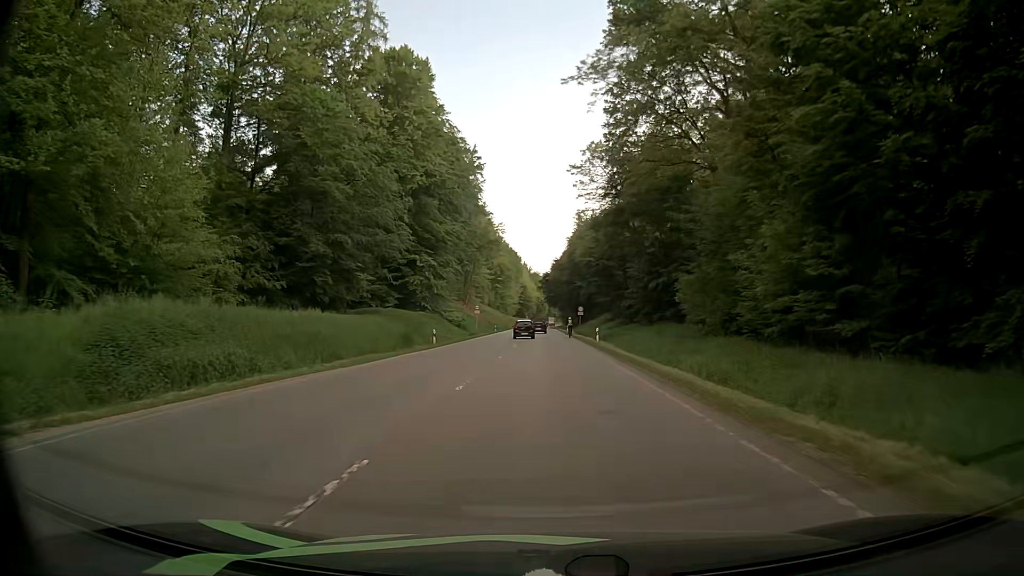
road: secondary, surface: asphalt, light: Day
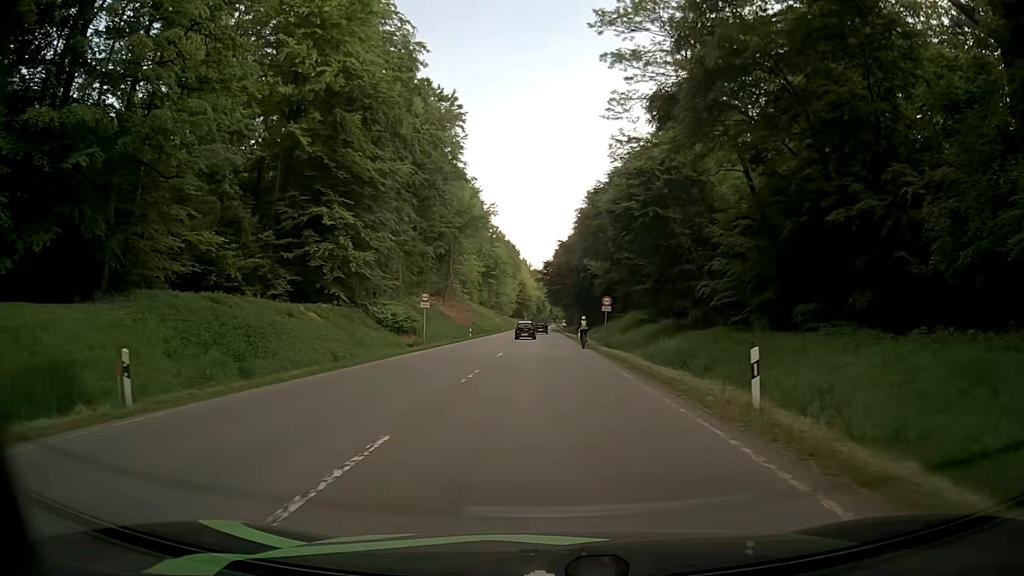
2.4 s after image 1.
(-0.1, +32.1) m; 0°
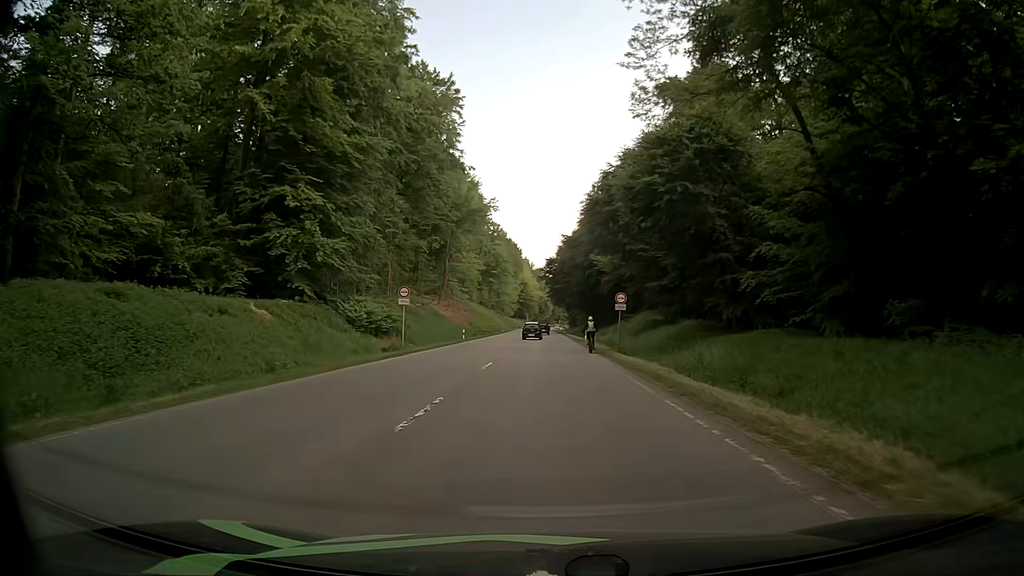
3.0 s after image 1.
(0.0, +7.0) m; -1°
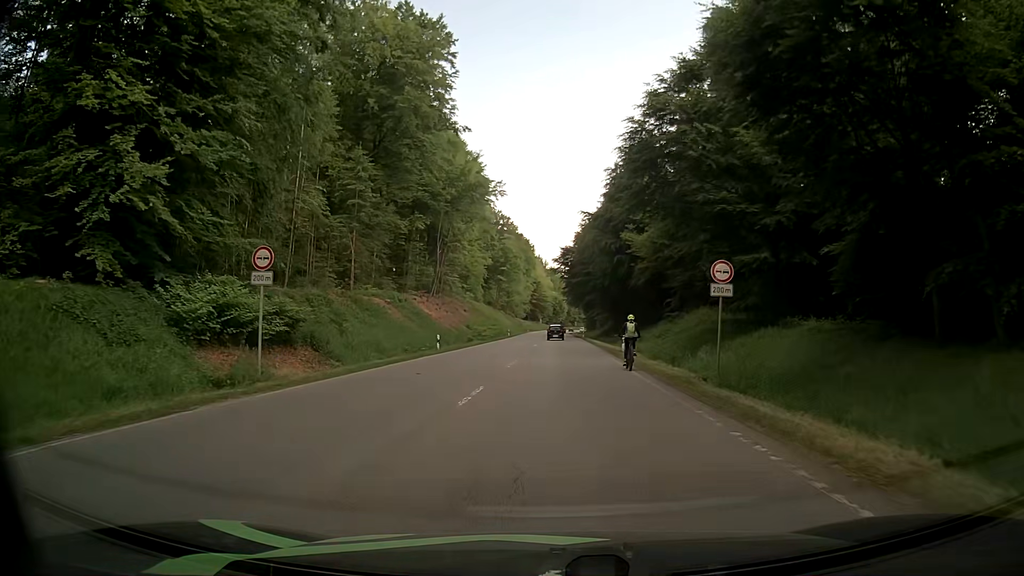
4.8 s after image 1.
(+0.1, +19.5) m; 0°
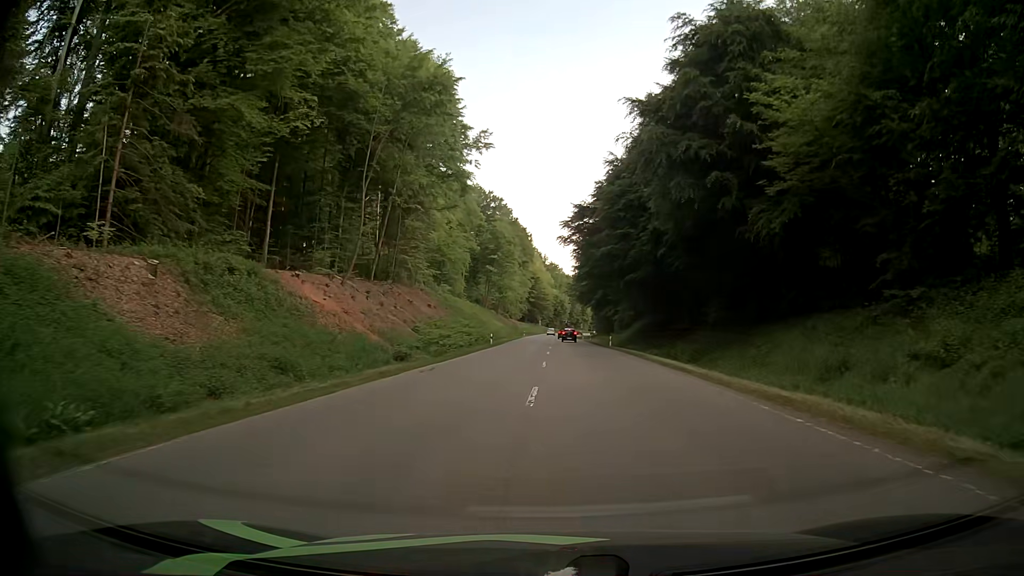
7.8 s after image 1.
(-0.7, +35.5) m; +1°
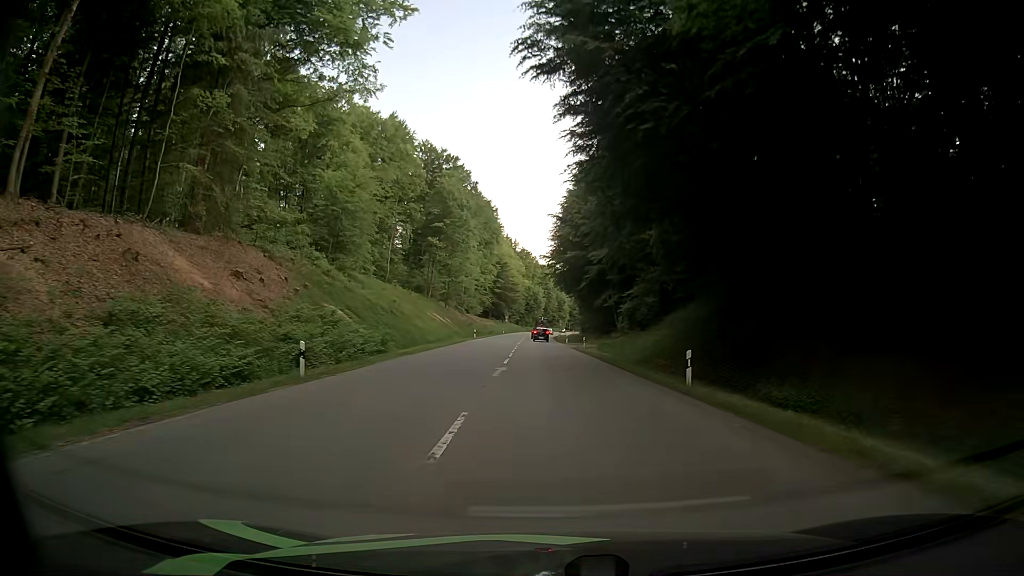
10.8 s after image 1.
(+0.5, +41.5) m; +1°
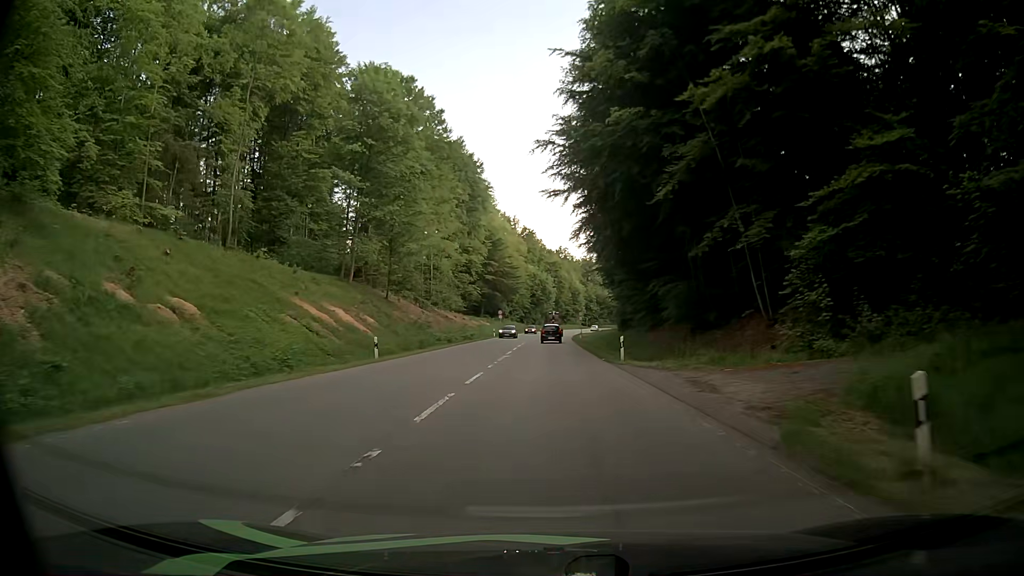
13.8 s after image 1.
(+0.5, +46.7) m; 0°
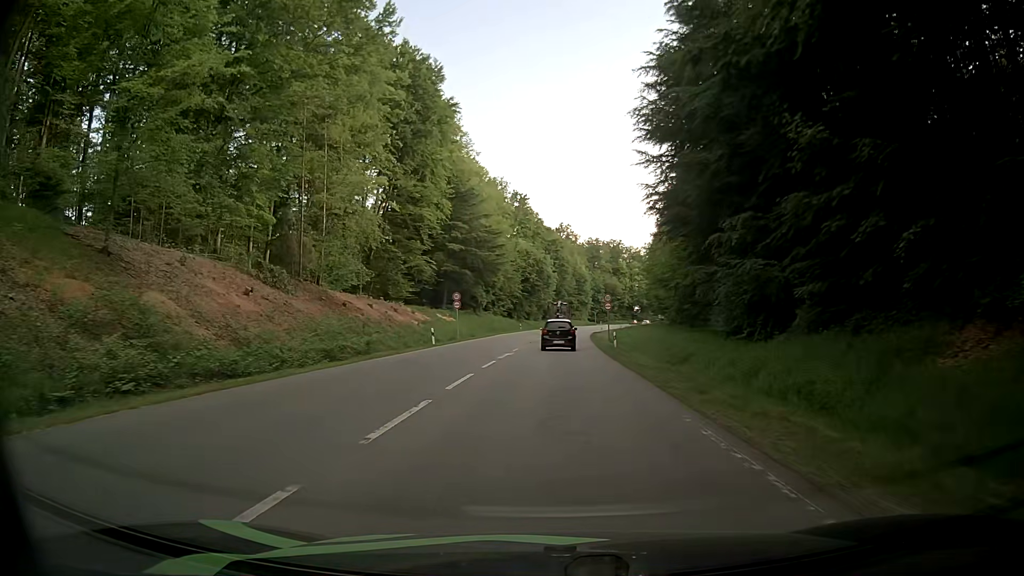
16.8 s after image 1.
(0.0, +43.6) m; +2°
(0, +10) (0, +20) (0, +30) (0, +40) (0, +50) (0, +60) (+1, +70) (+1, +80) (+2, +90) (+3, +100) m
